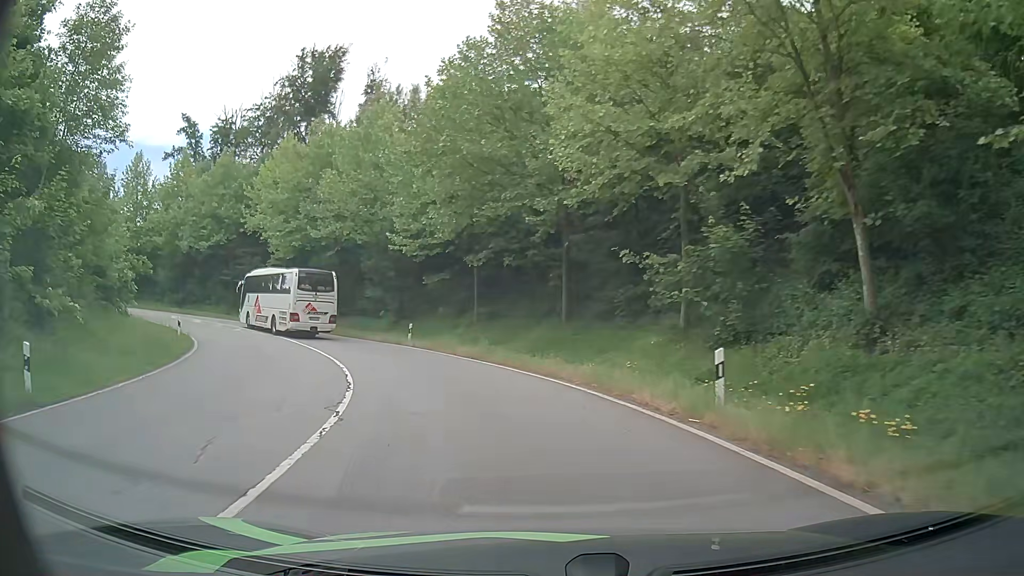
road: primary_link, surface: asphalt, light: Day
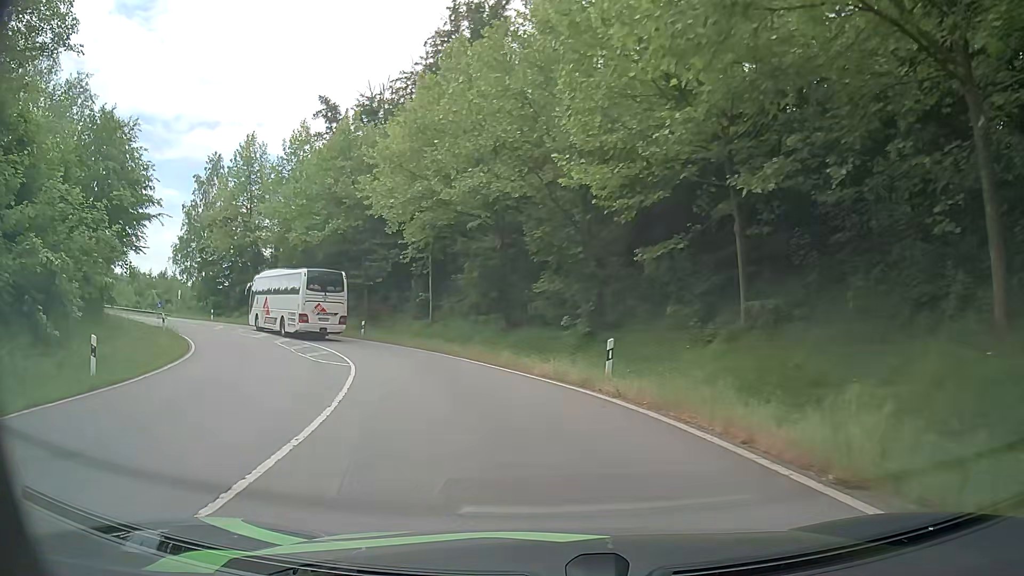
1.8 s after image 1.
(-2.9, +18.0) m; -18°
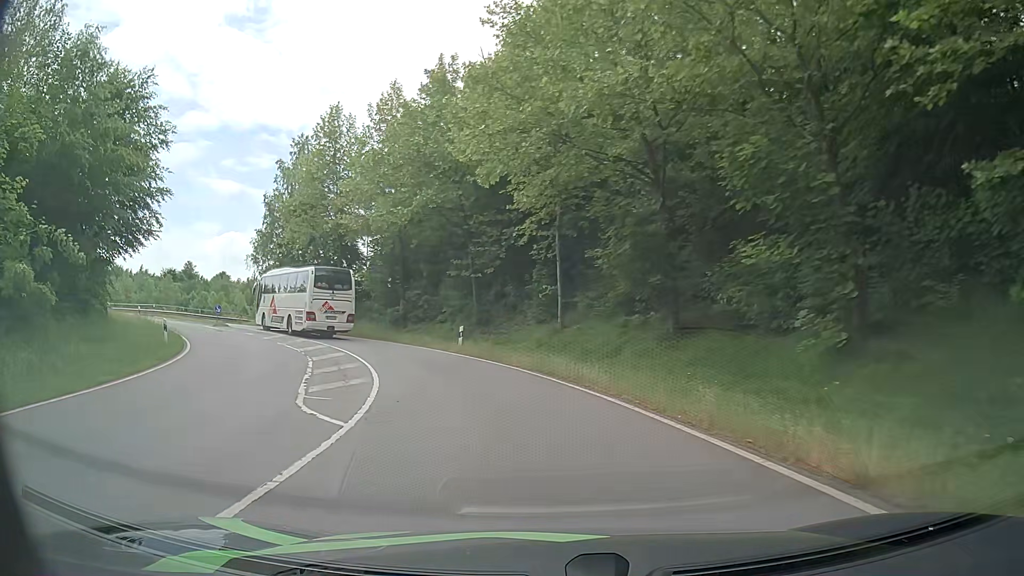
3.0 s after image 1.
(-1.3, +11.8) m; -12°
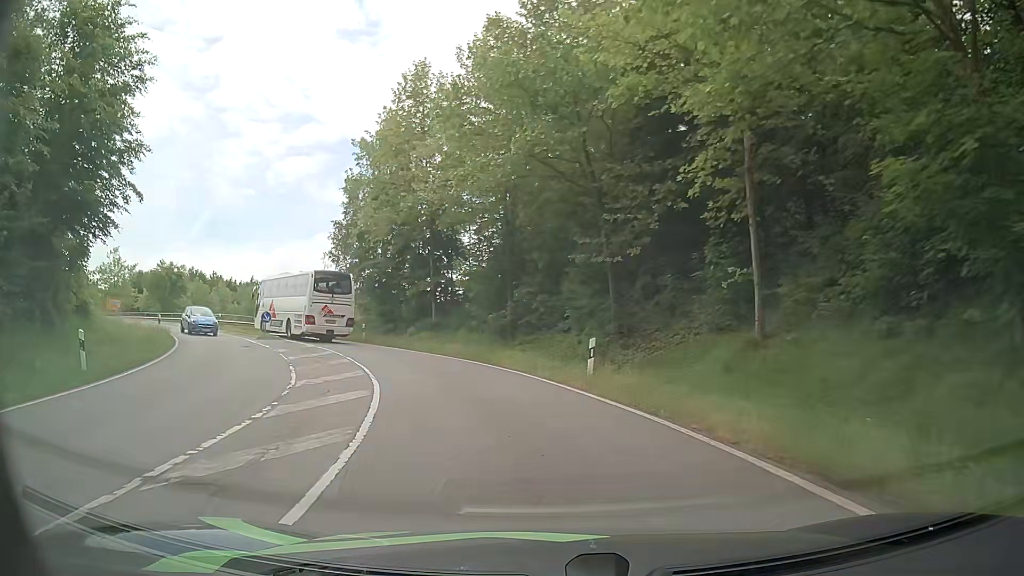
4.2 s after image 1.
(-1.2, +11.6) m; -12°
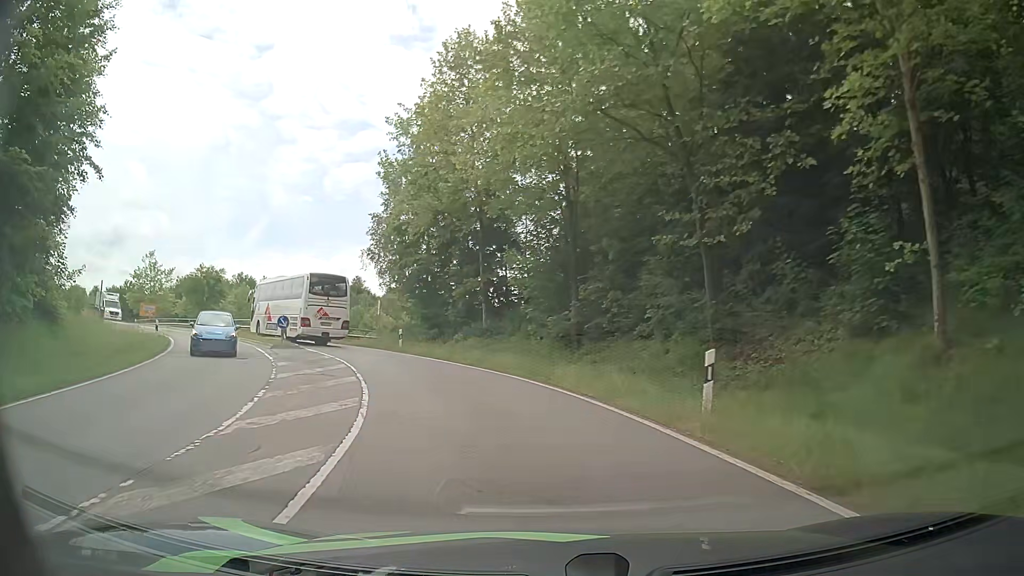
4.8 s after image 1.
(-0.3, +5.8) m; -5°
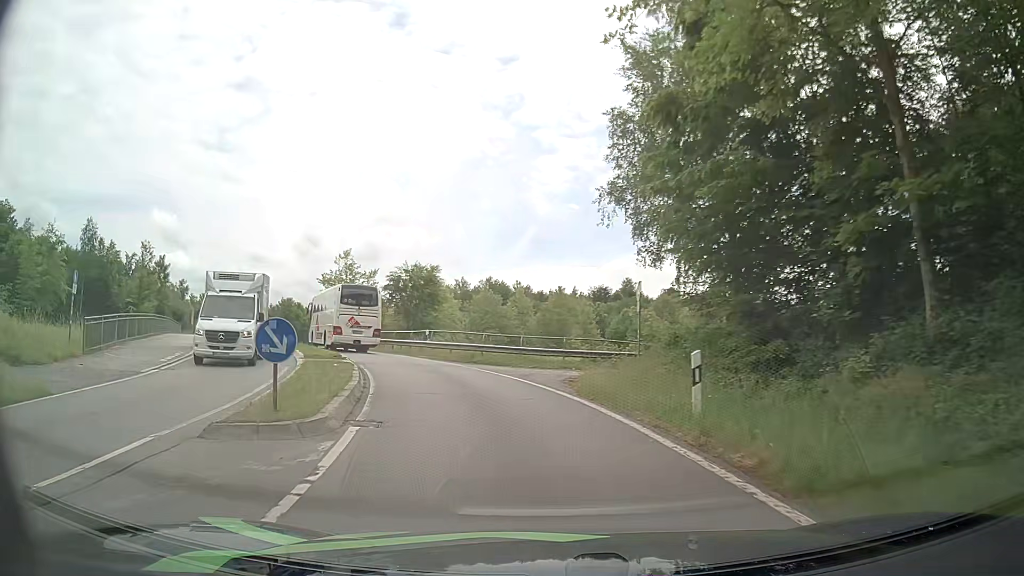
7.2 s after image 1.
(-4.4, +21.9) m; -23°
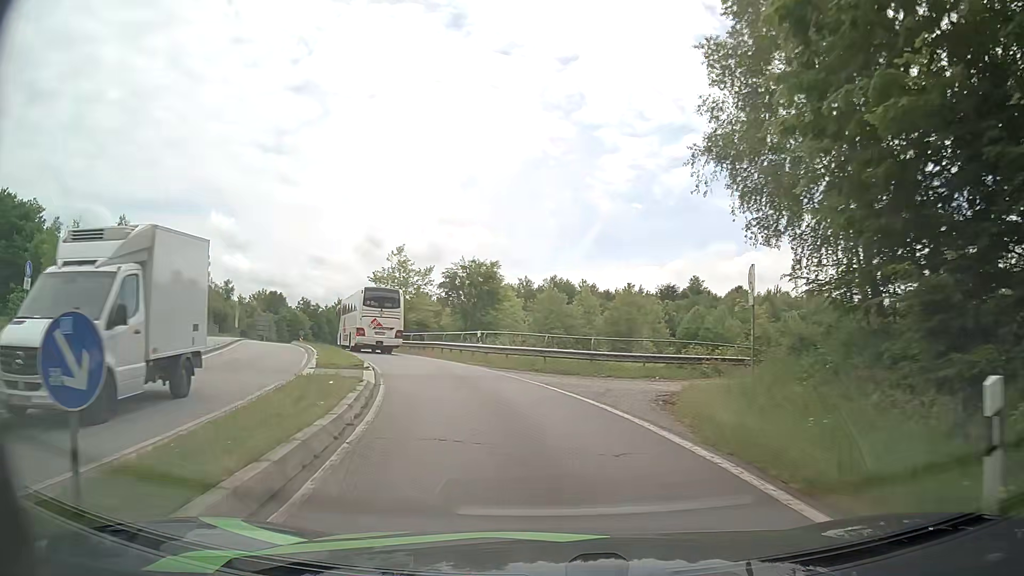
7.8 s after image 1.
(-0.3, +5.4) m; -6°
